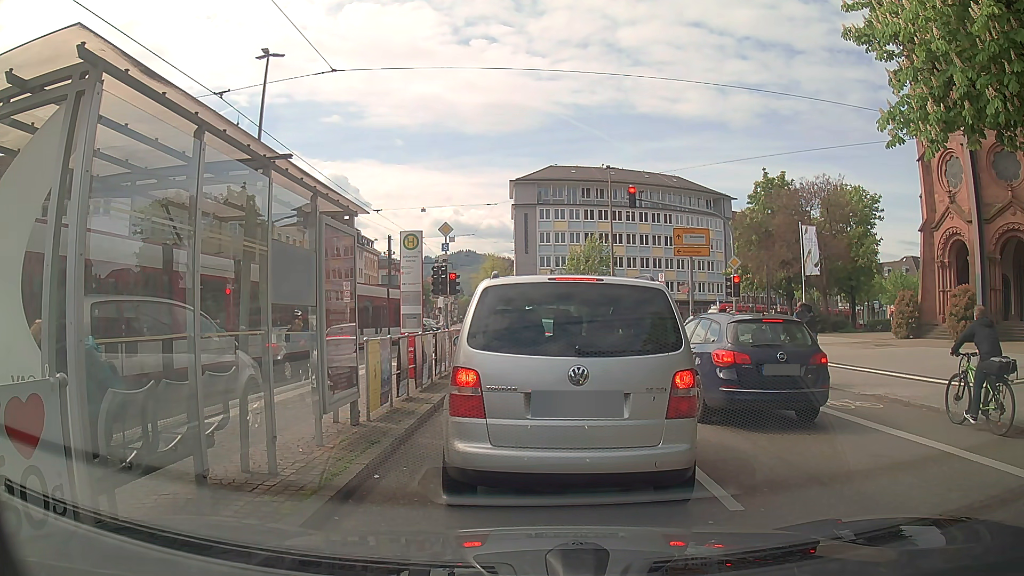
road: secondary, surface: asphalt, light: Day
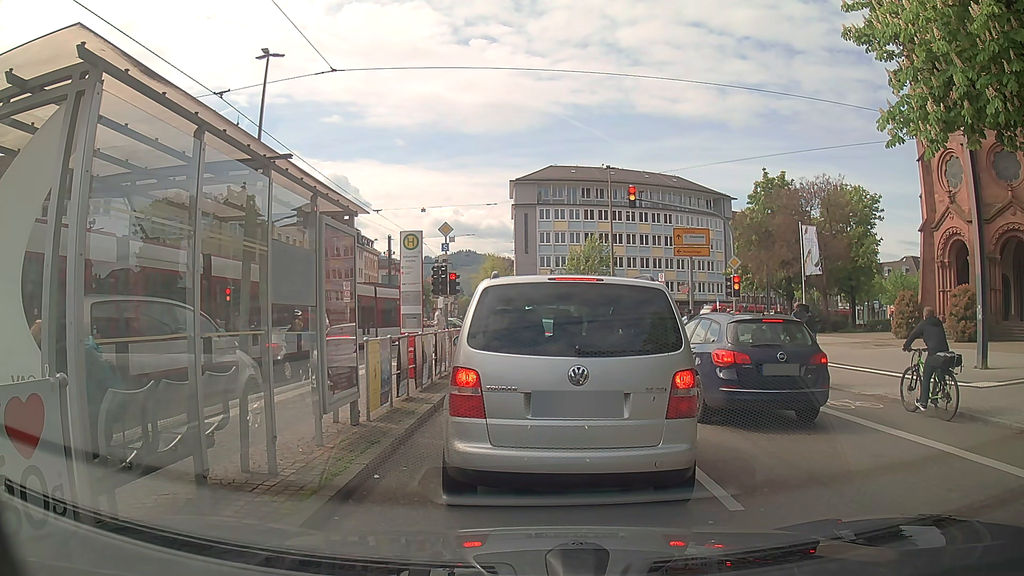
(0.0, 0.0) m; 0°
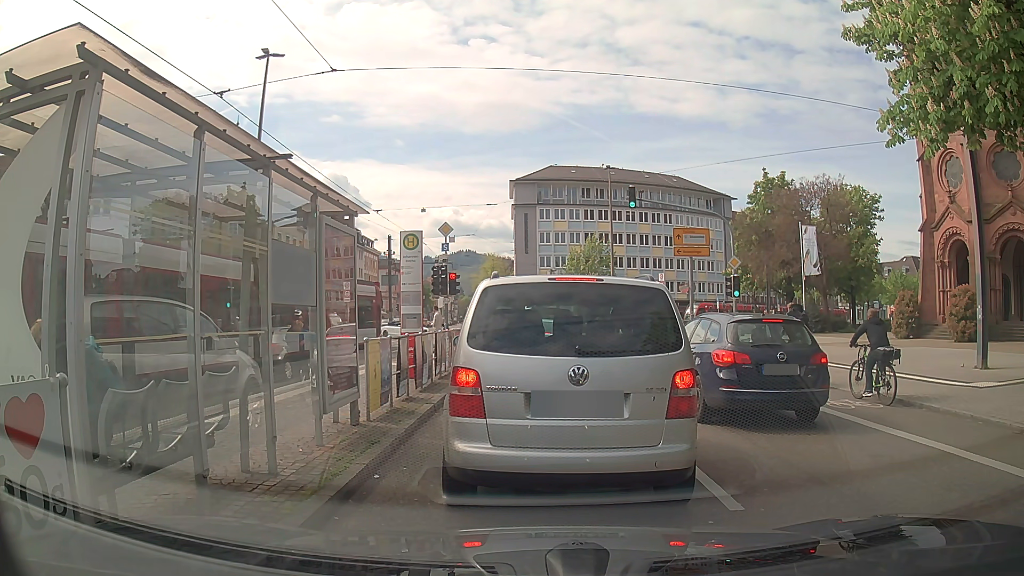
(0.0, 0.0) m; 0°
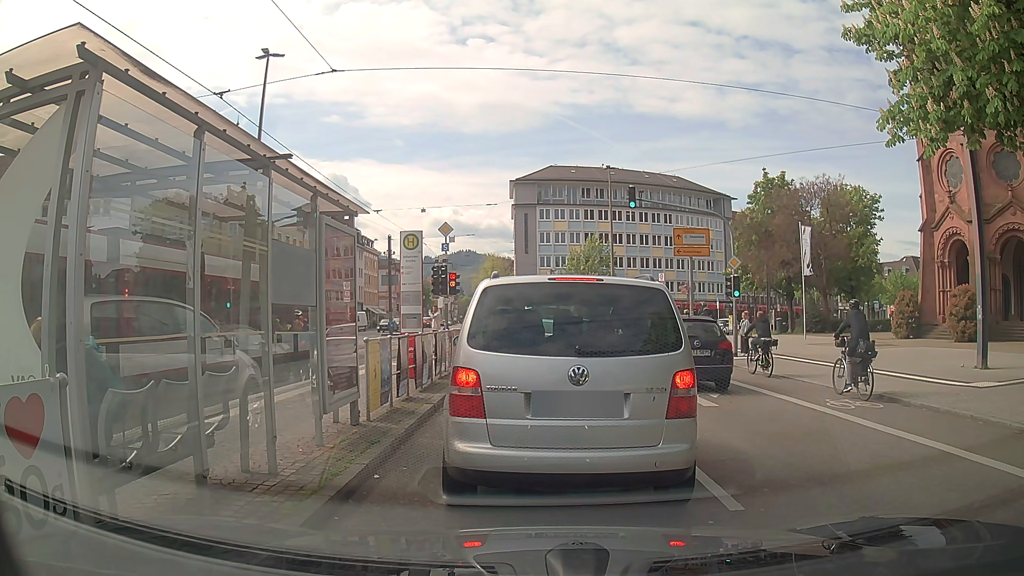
(0.0, 0.0) m; 0°
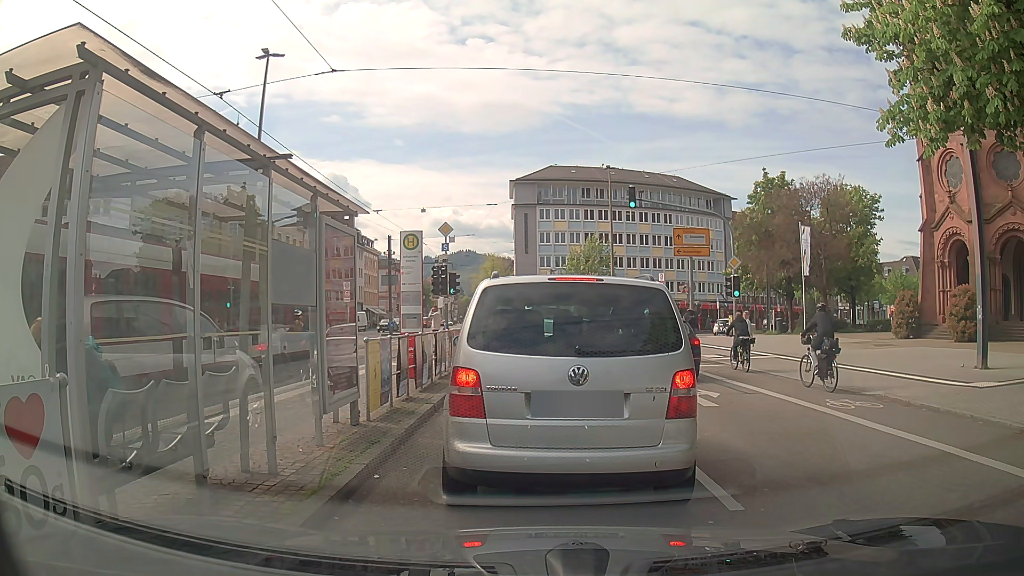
(0.0, 0.0) m; 0°
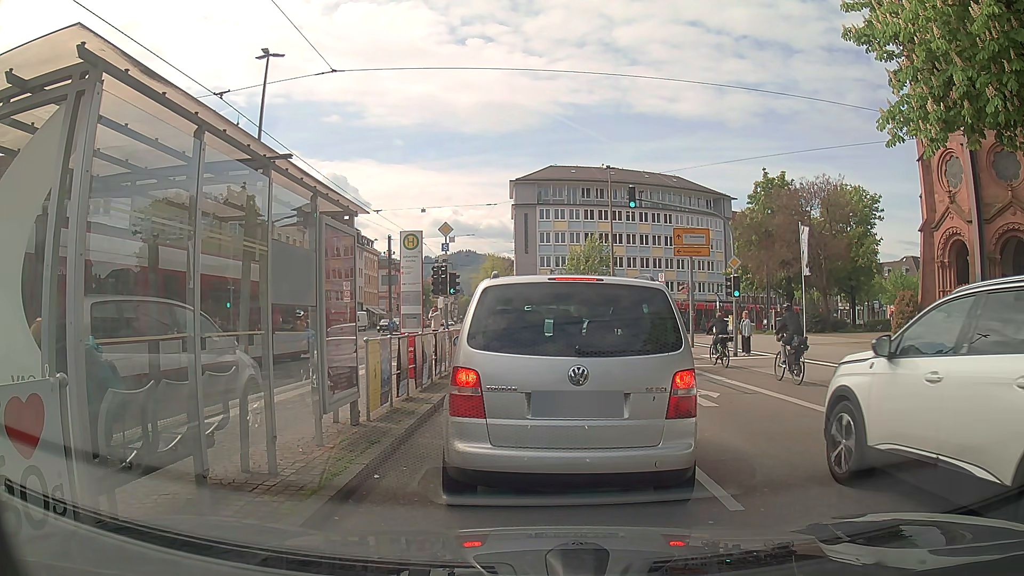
(0.0, 0.0) m; 0°
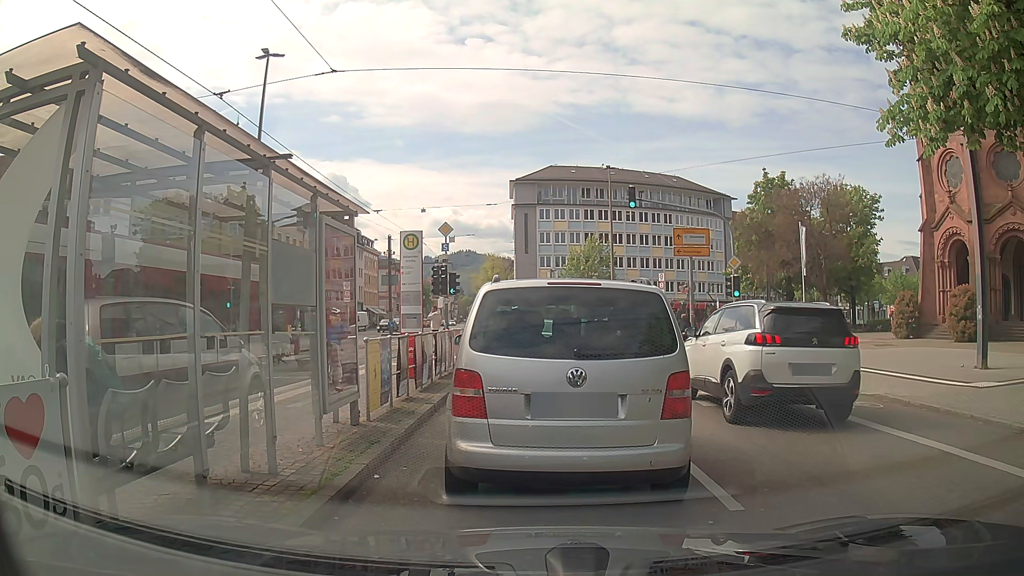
(0.0, 0.0) m; 0°
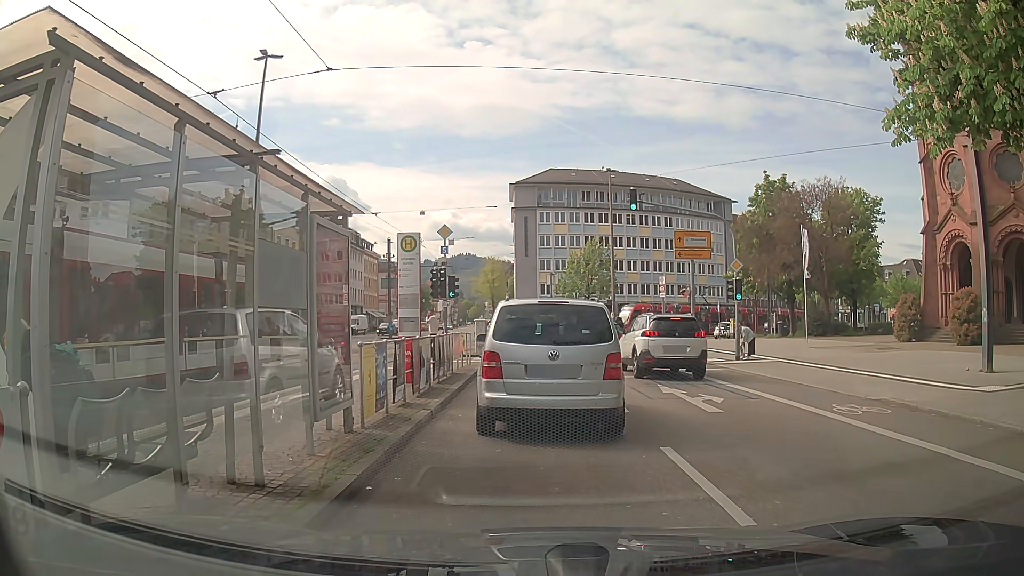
(0.0, +0.3) m; 0°
